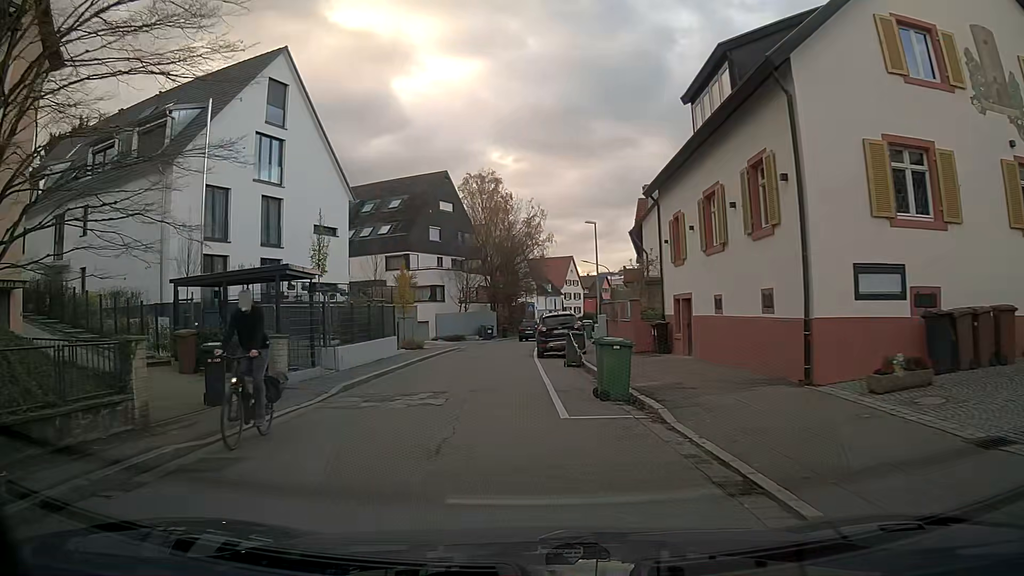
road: unclassified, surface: asphalt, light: Day
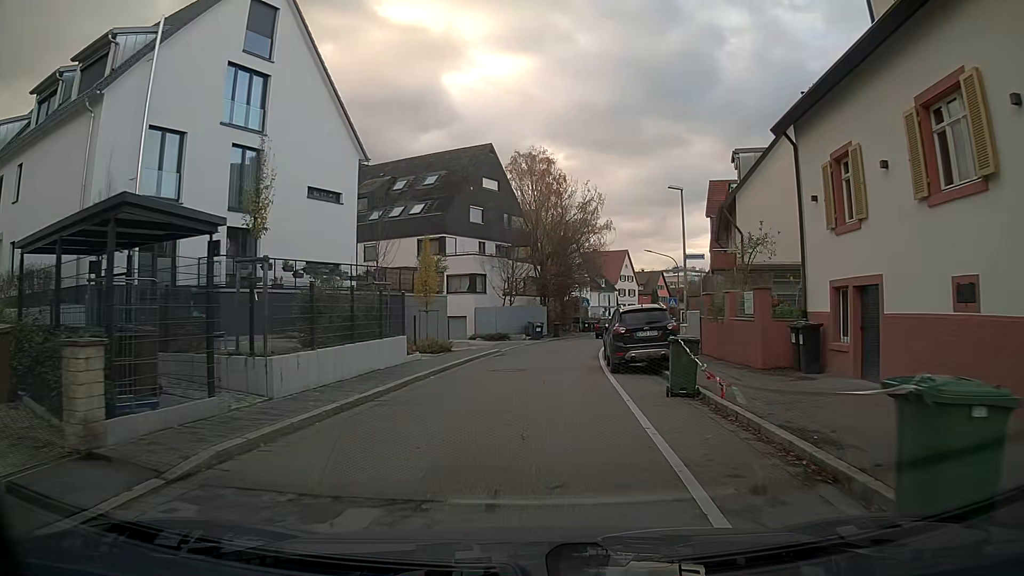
(-0.2, +8.6) m; -2°
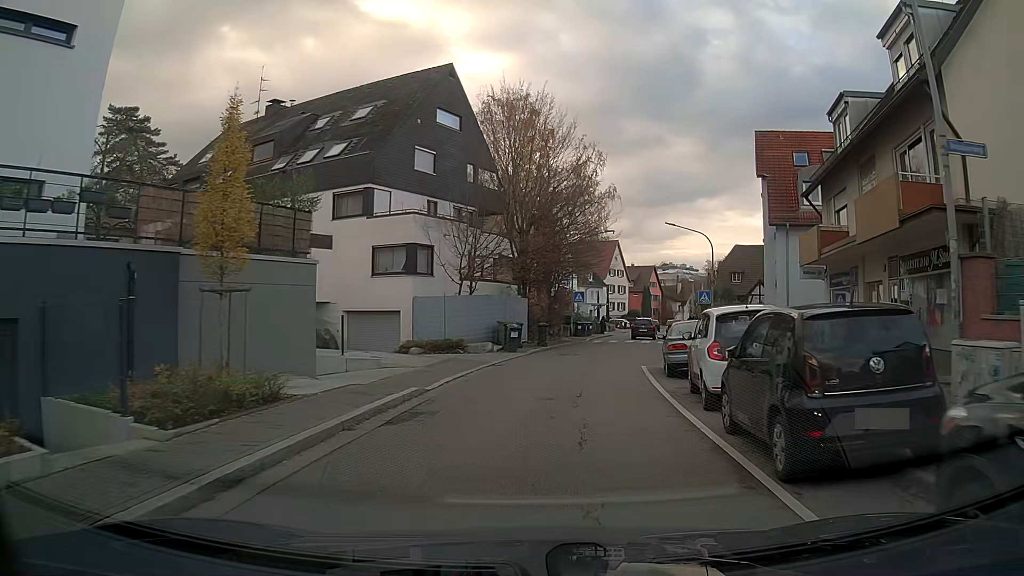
(+0.4, +17.5) m; +3°
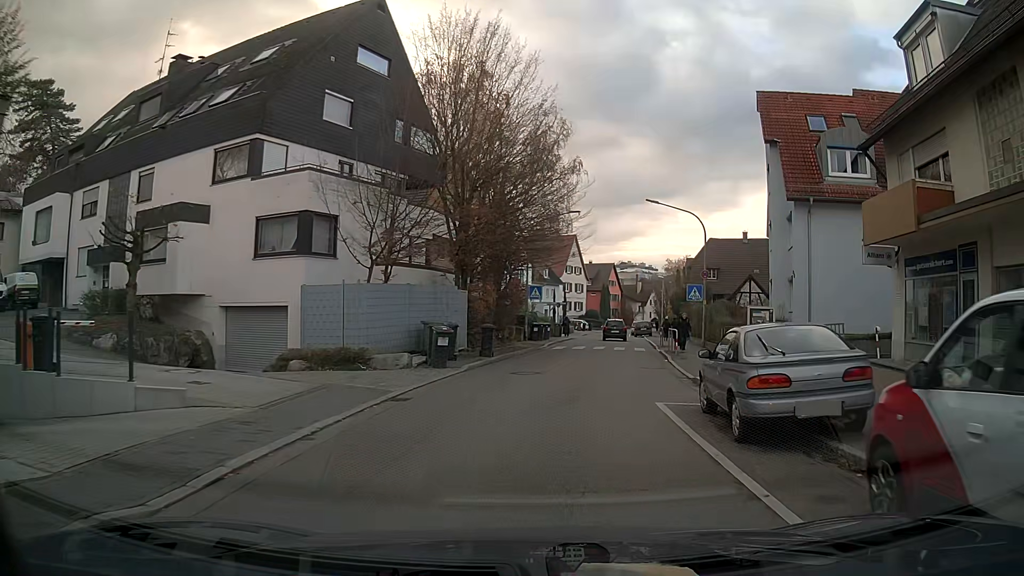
(+0.3, +8.8) m; +4°
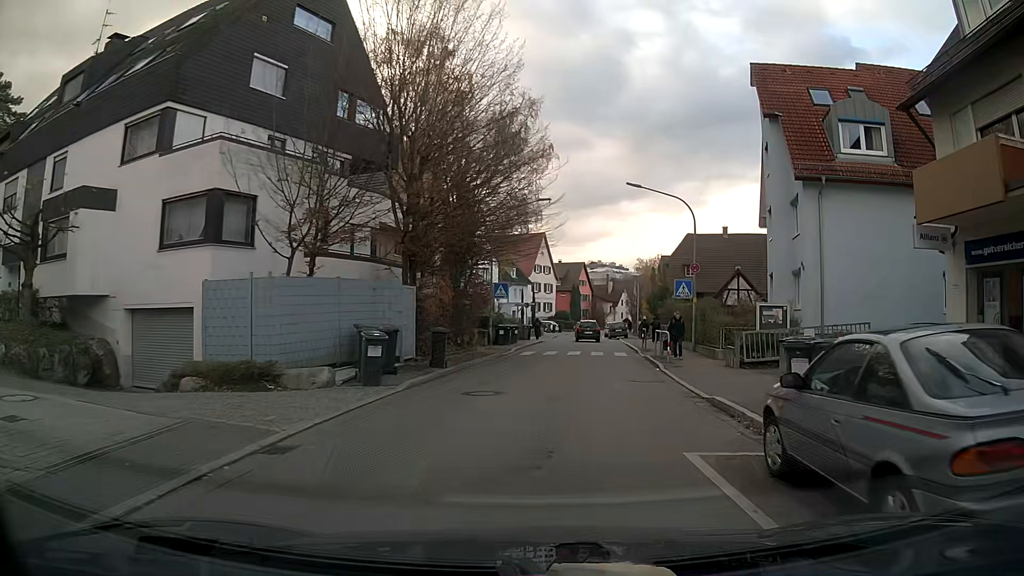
(+0.1, +4.3) m; +2°
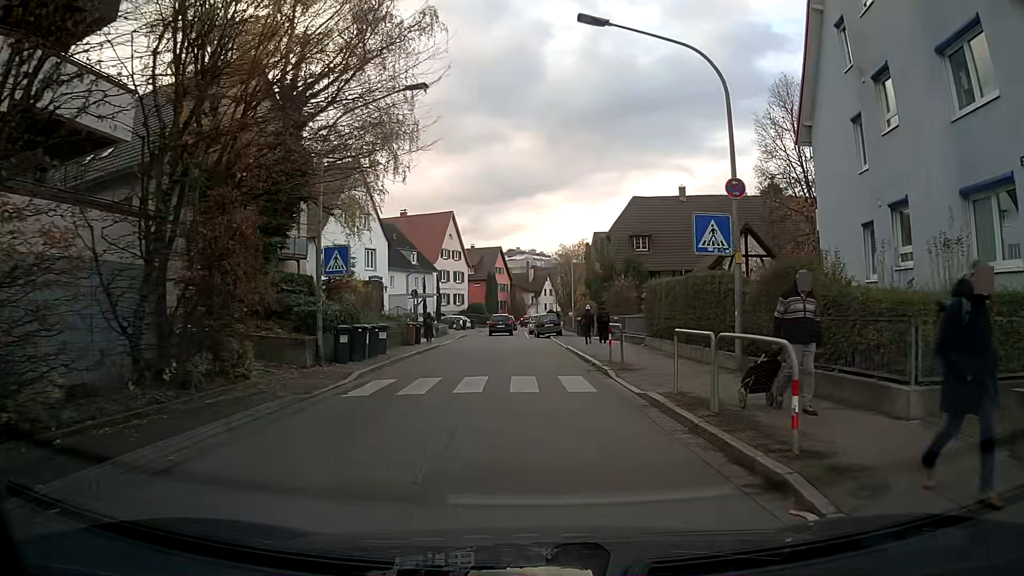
(+1.2, +16.1) m; +6°
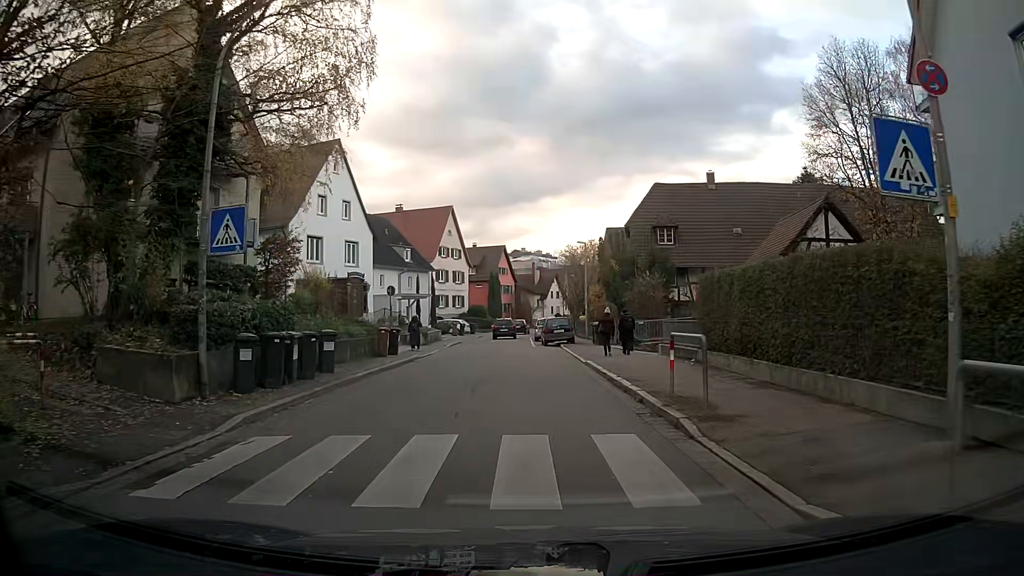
(-0.1, +7.1) m; -1°
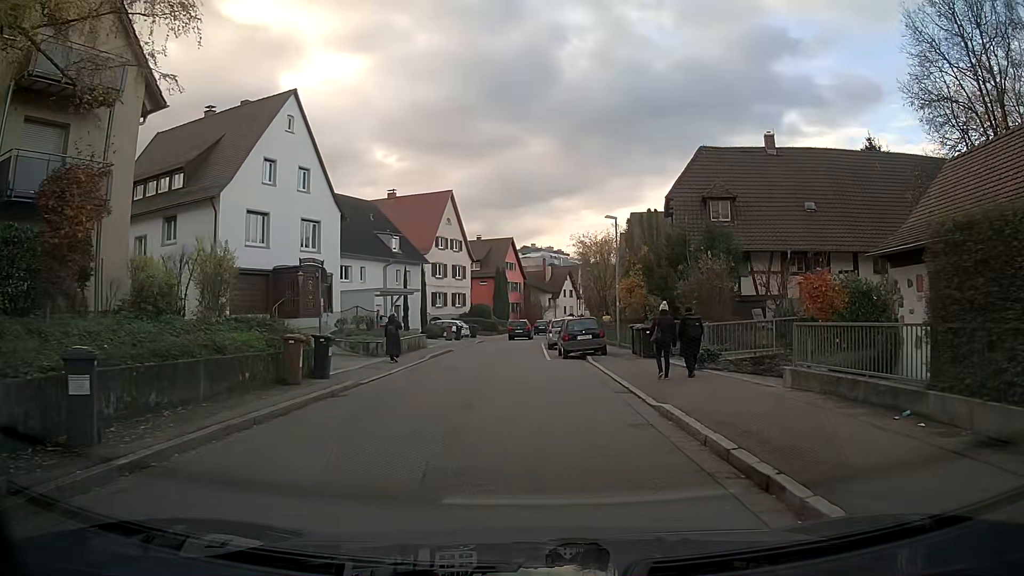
(0.0, +10.6) m; 0°
